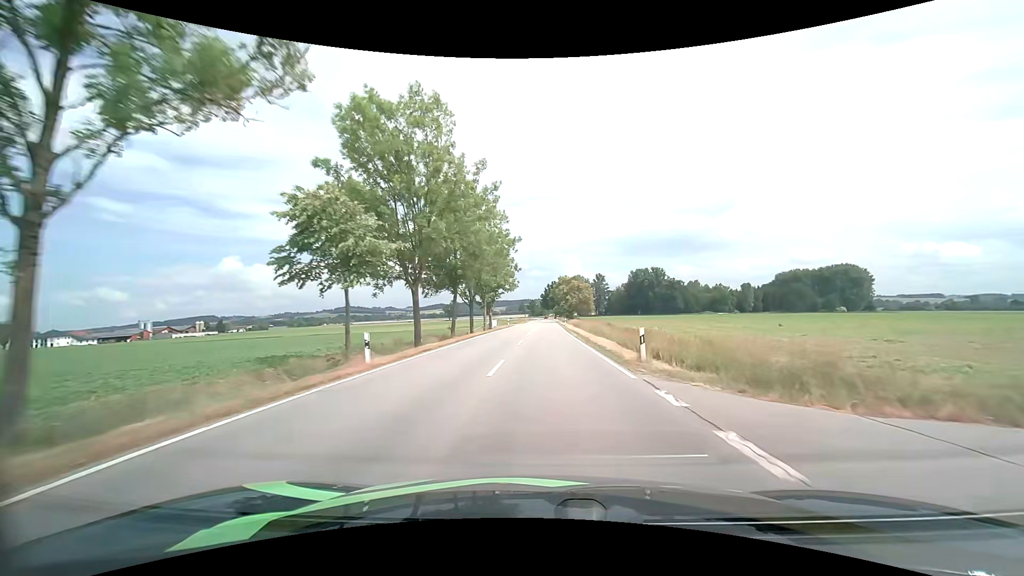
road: tertiary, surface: asphalt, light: Day
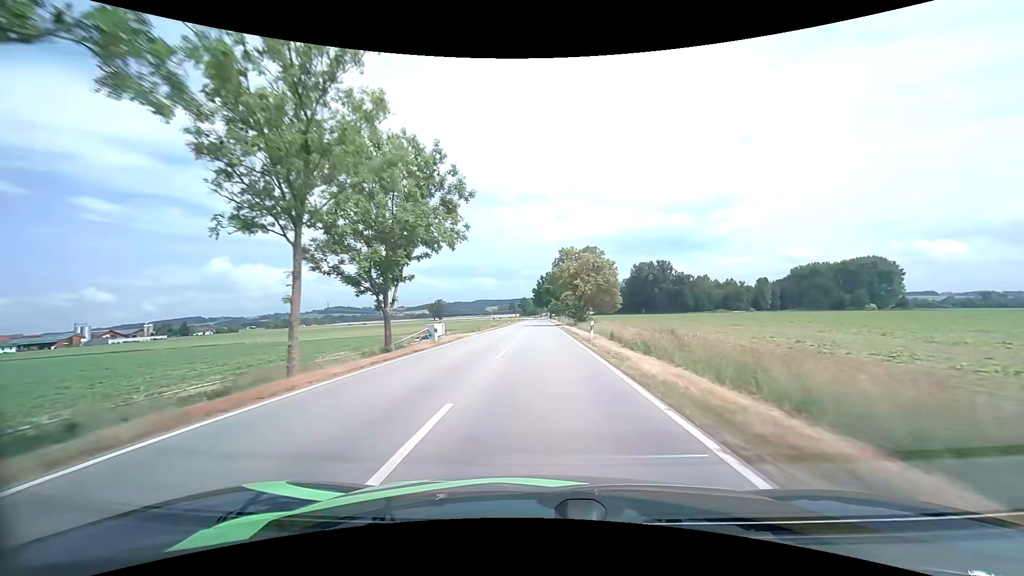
(+0.7, +44.3) m; +1°
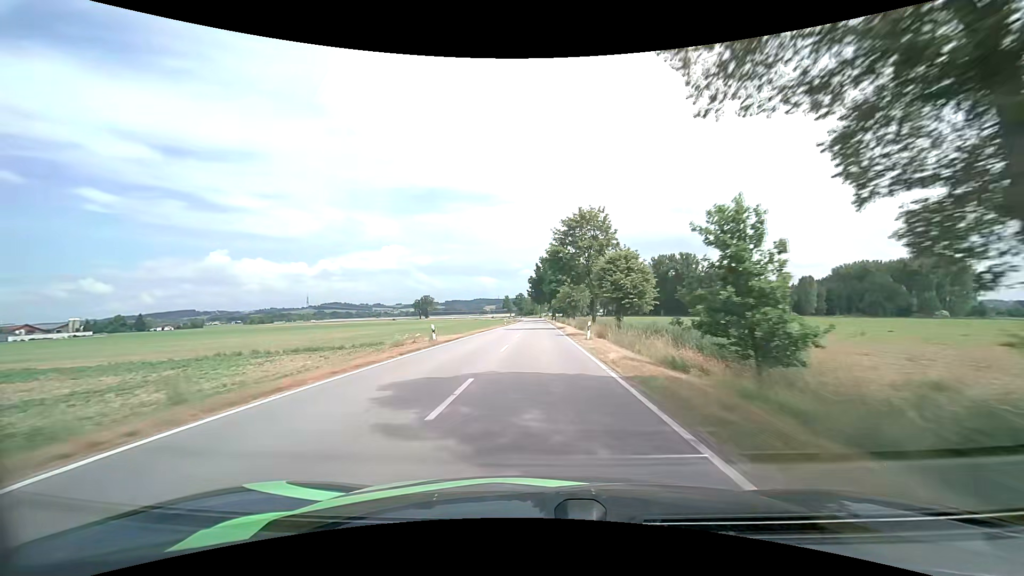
(+0.3, +58.2) m; 0°
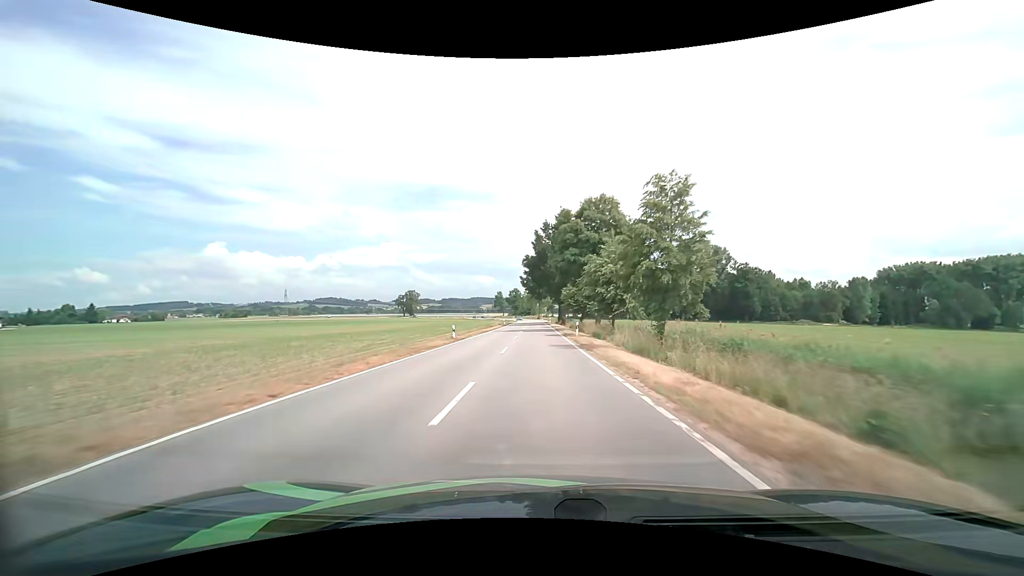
(-0.1, +48.9) m; 0°
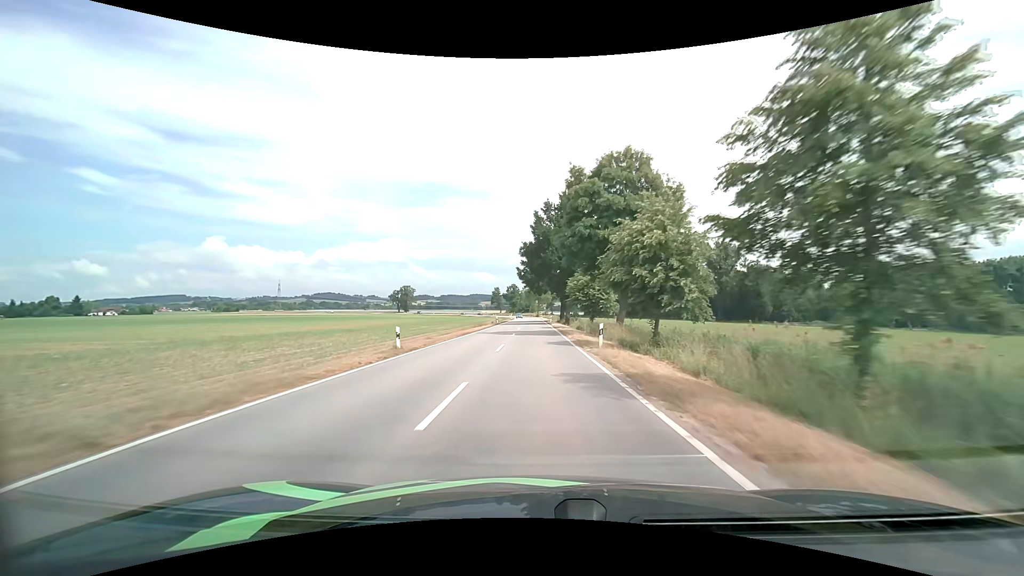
(0.0, +12.5) m; 0°
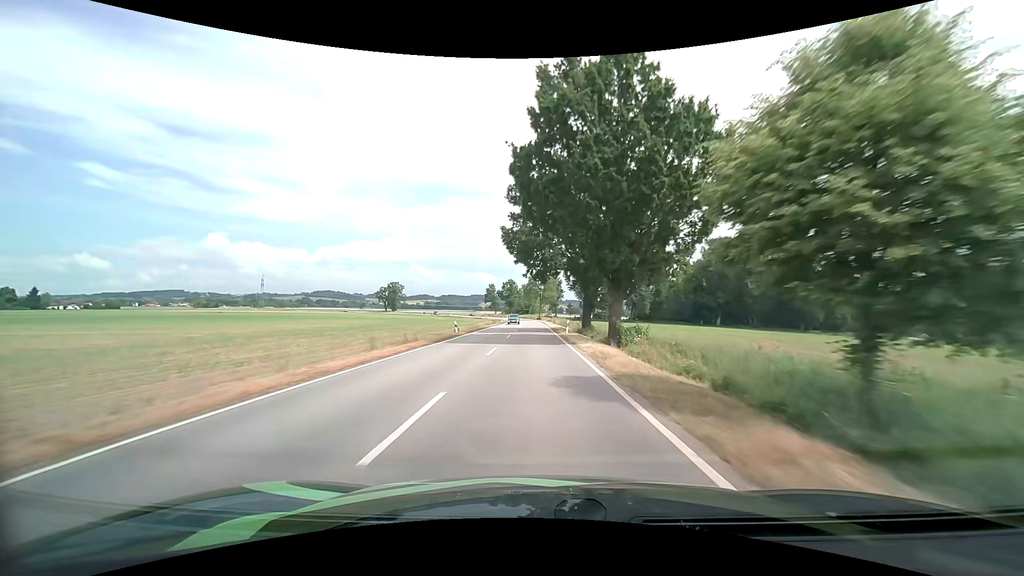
(-0.2, +37.9) m; 0°
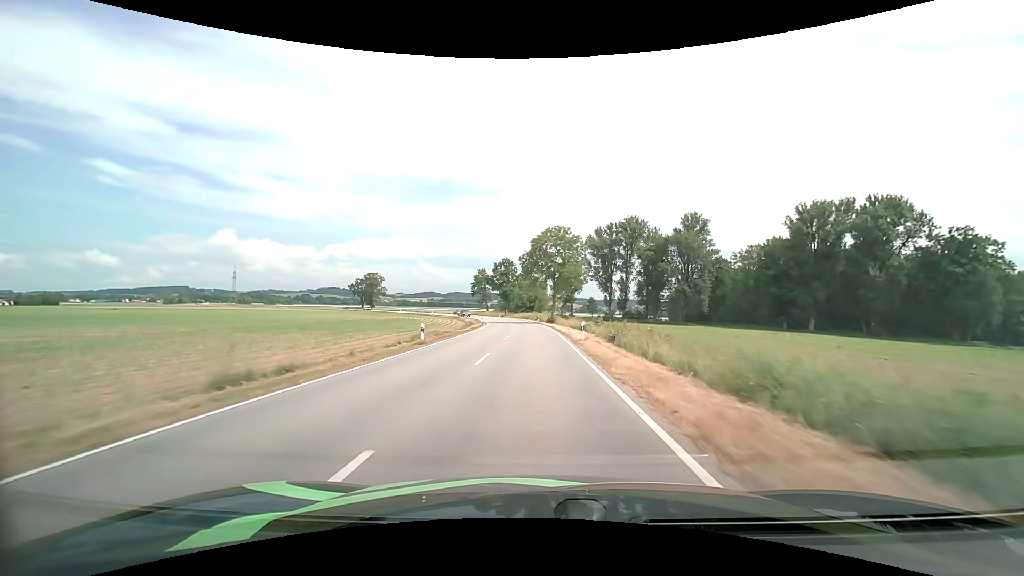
(-0.3, +64.4) m; -1°
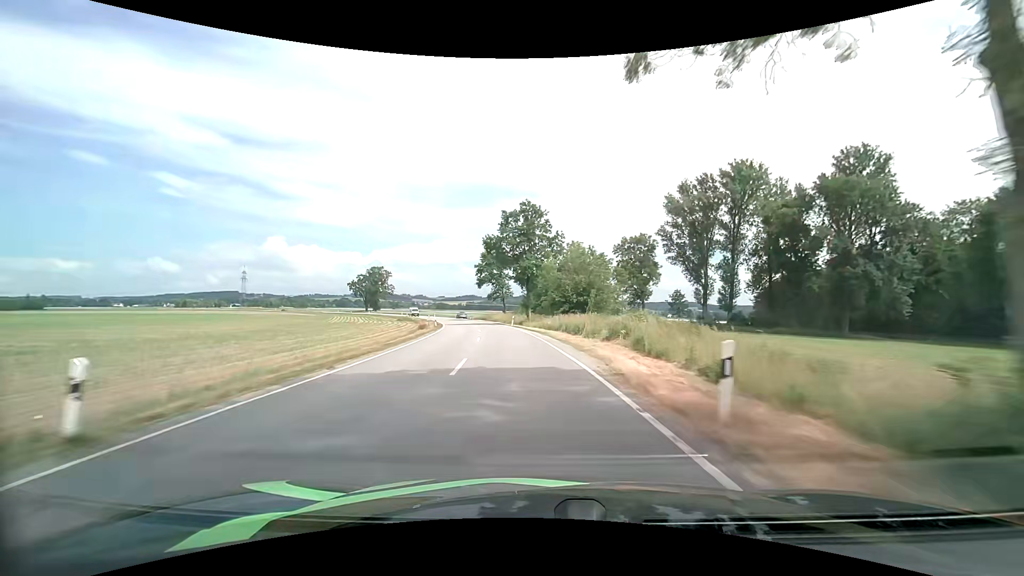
(-1.4, +62.7) m; -4°
(0, +10) (-1, +20) (-2, +30) (-3, +40) (-5, +50) (-7, +60) (-9, +69) (-11, +79) (-14, +89) (-17, +98) m
